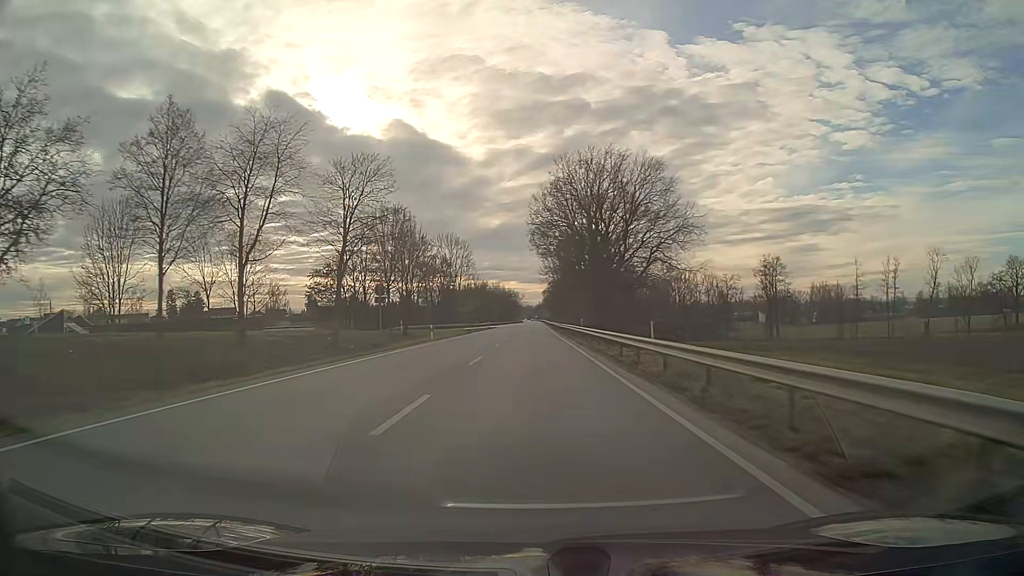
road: primary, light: Day
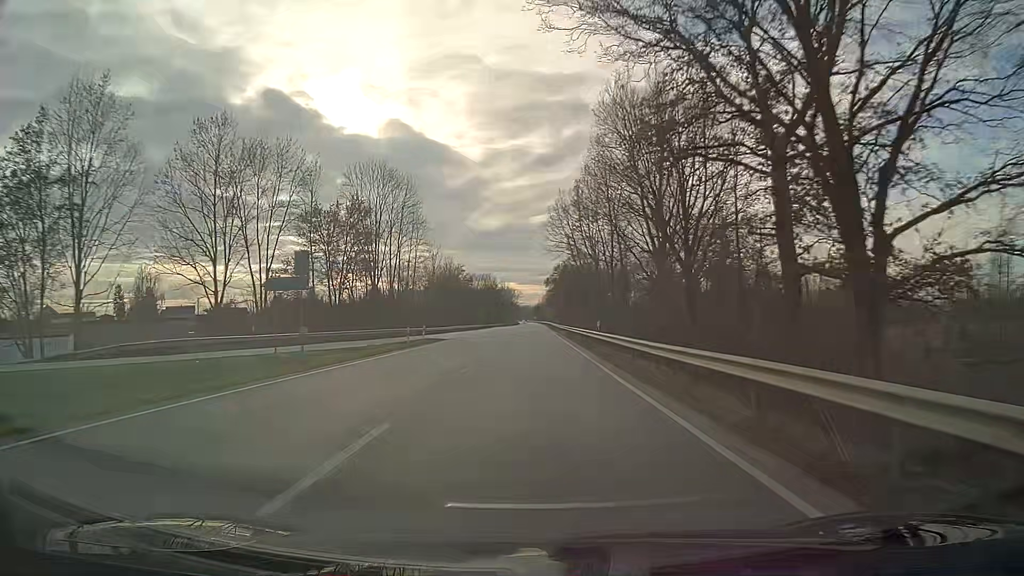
(0.0, +63.4) m; 0°
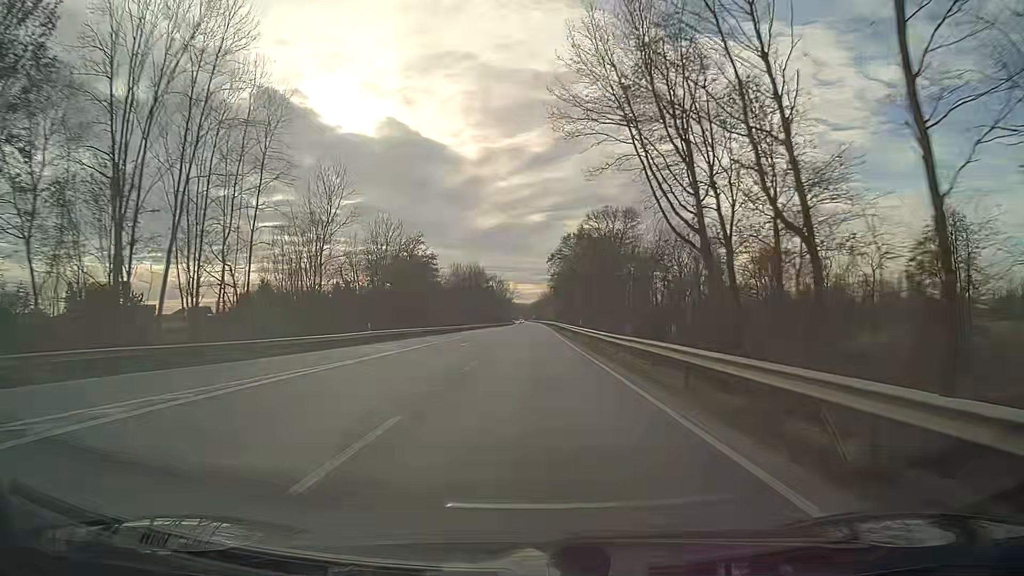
(+0.1, +47.6) m; 0°
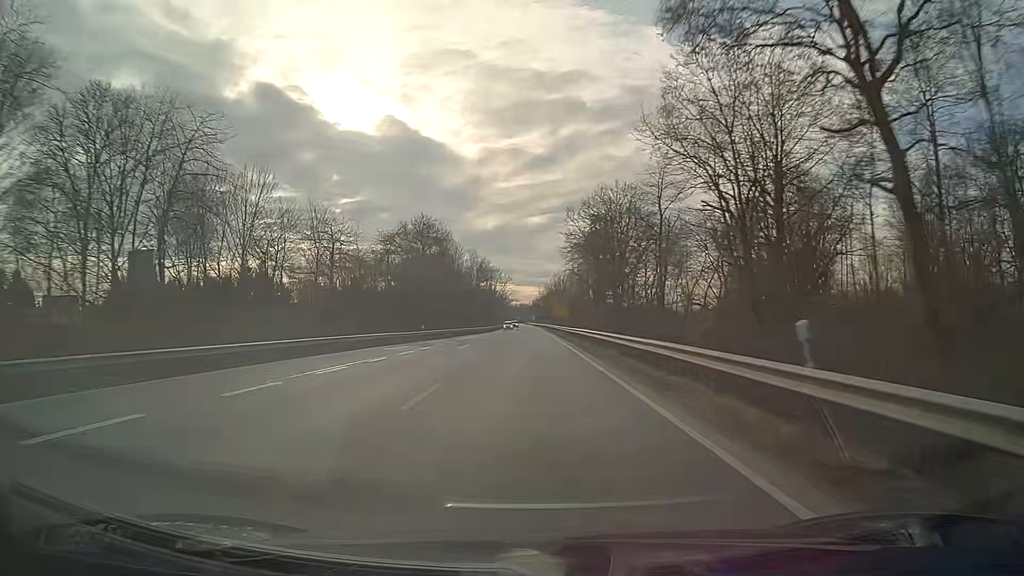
(0.0, +79.1) m; 0°
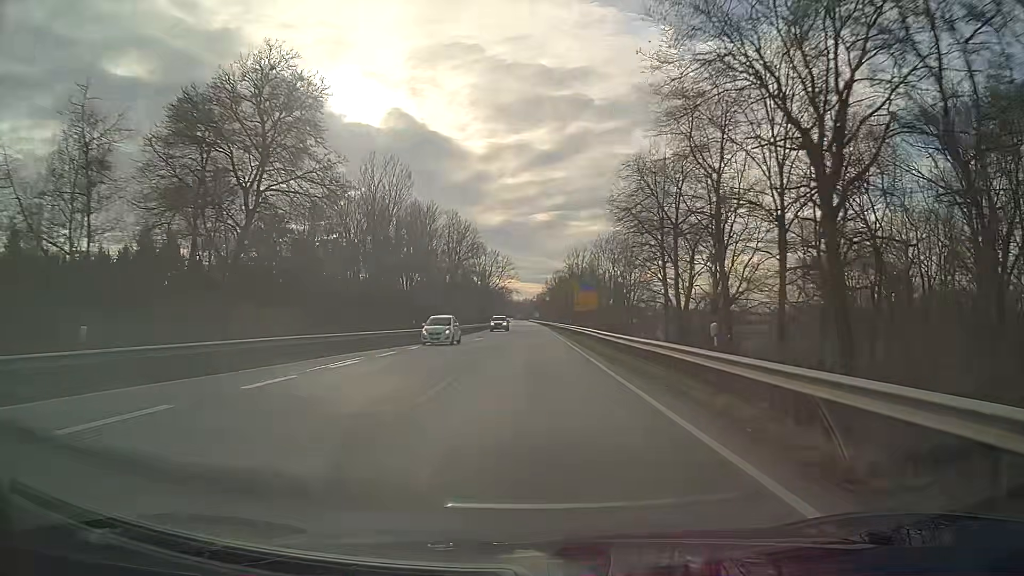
(-0.1, +47.5) m; 0°
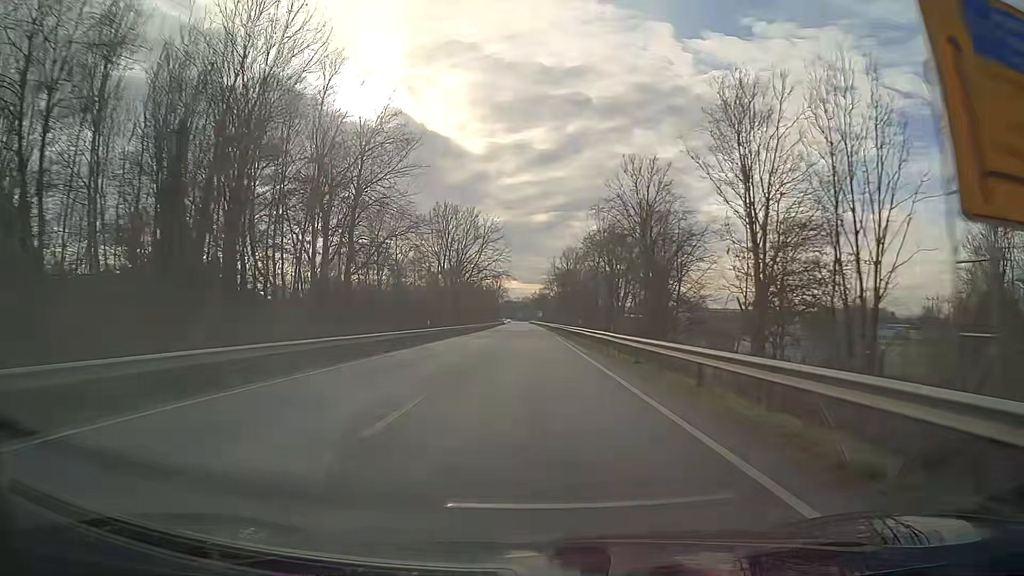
(0.0, +63.4) m; 0°
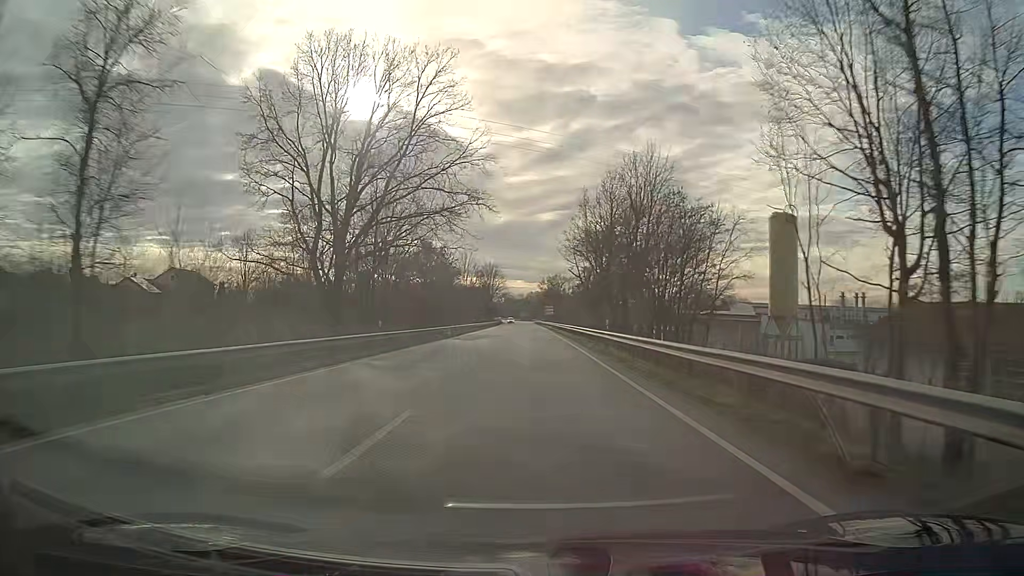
(-0.3, +63.4) m; -1°
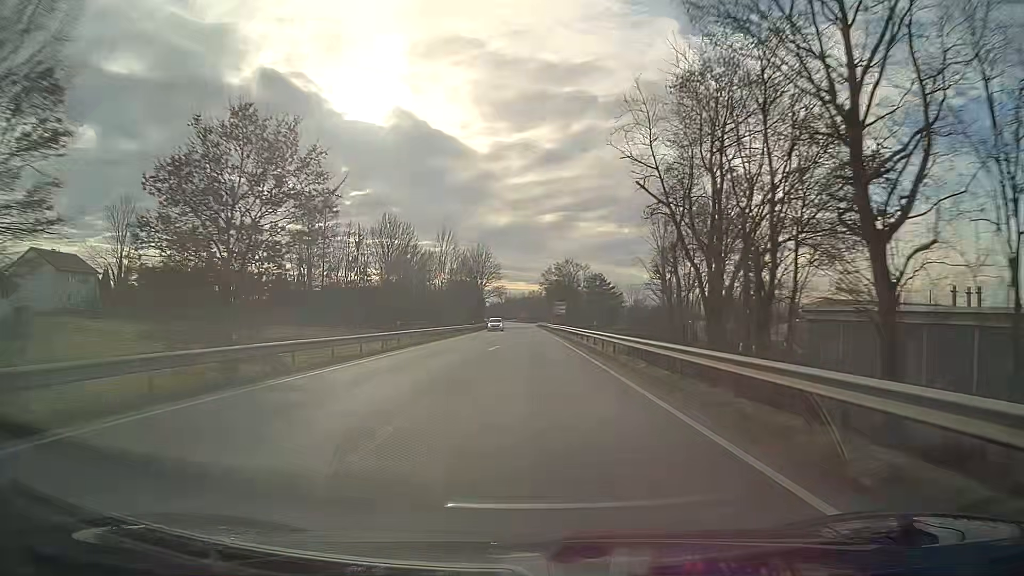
(0.0, +47.6) m; 0°
